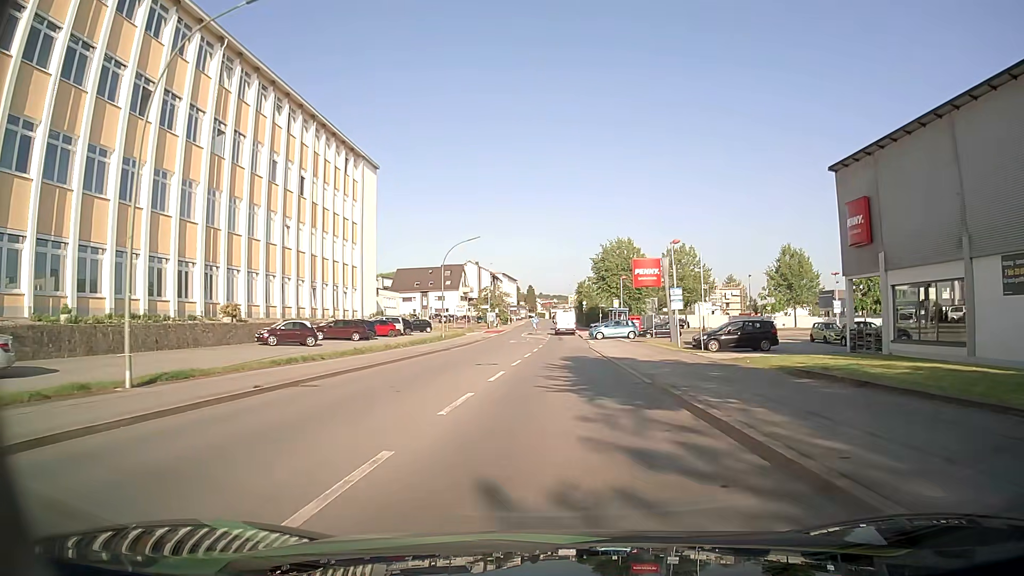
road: tertiary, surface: asphalt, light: Day
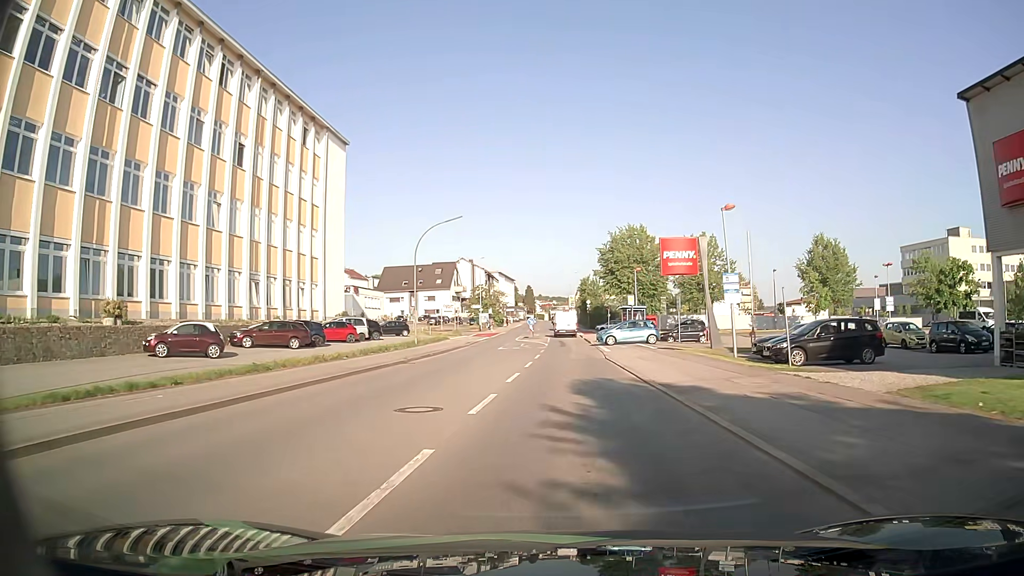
(-0.1, +11.9) m; 0°
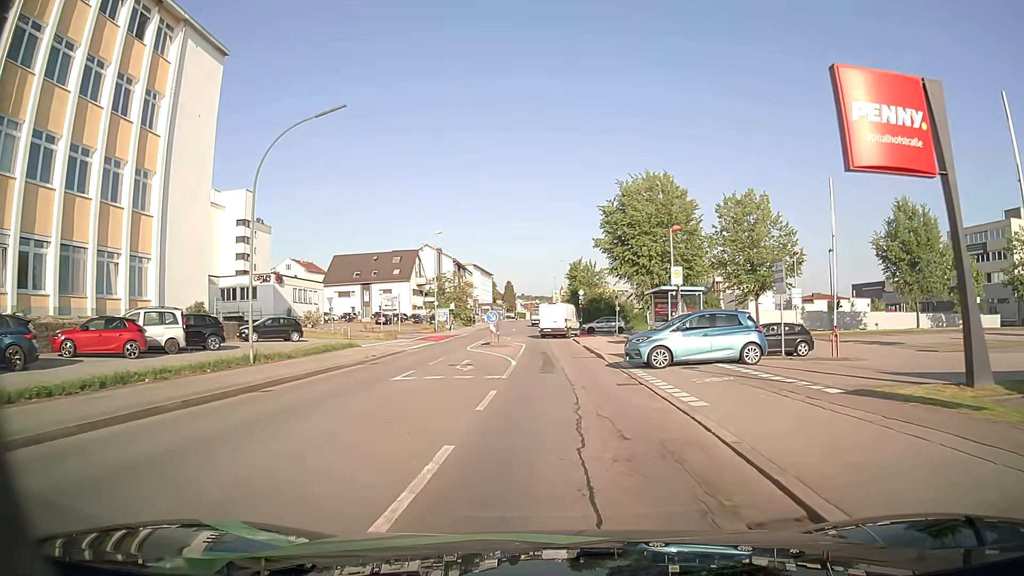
(+0.4, +24.3) m; +2°
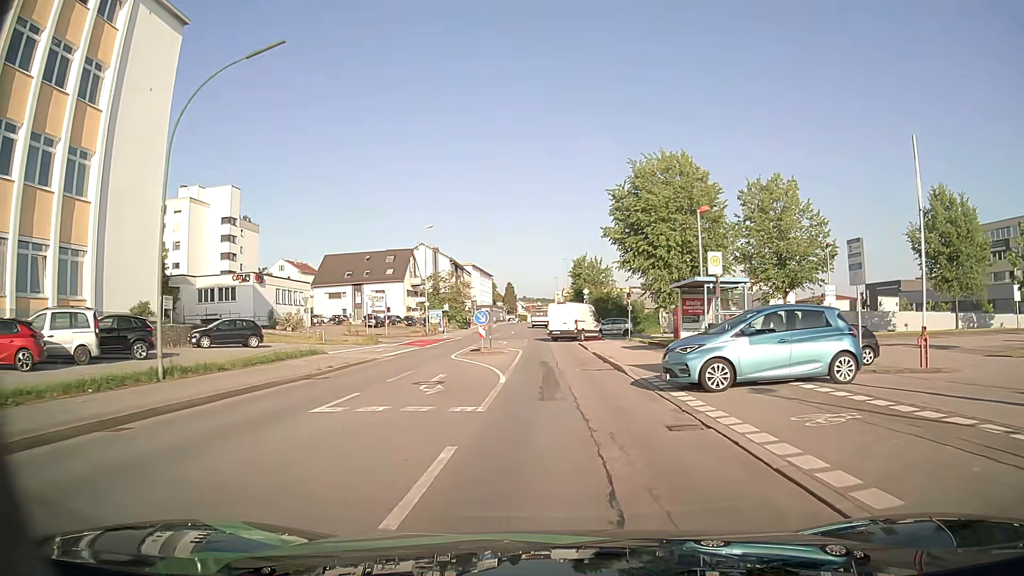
(0.0, +6.1) m; -1°
